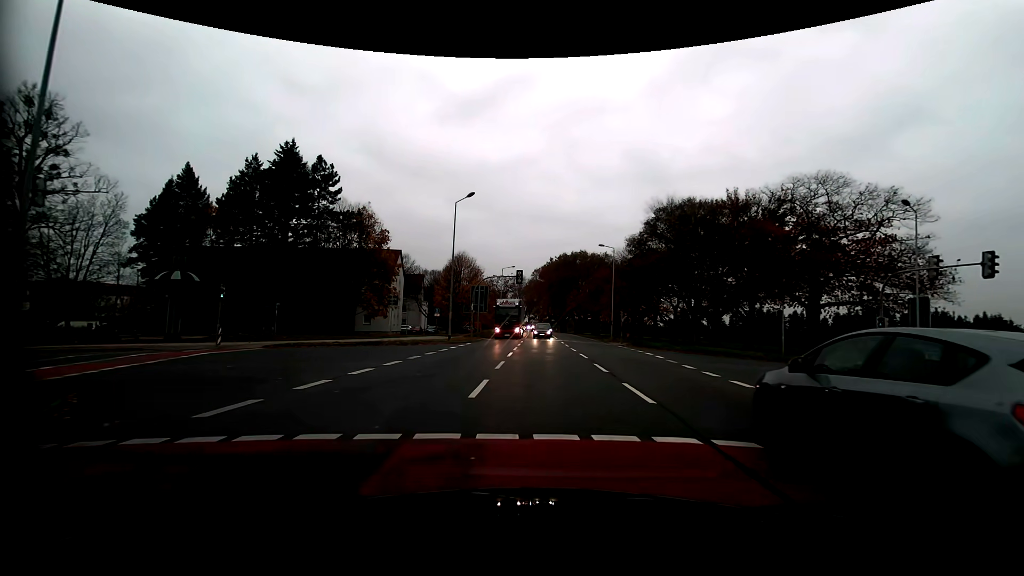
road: primary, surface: asphalt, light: Day
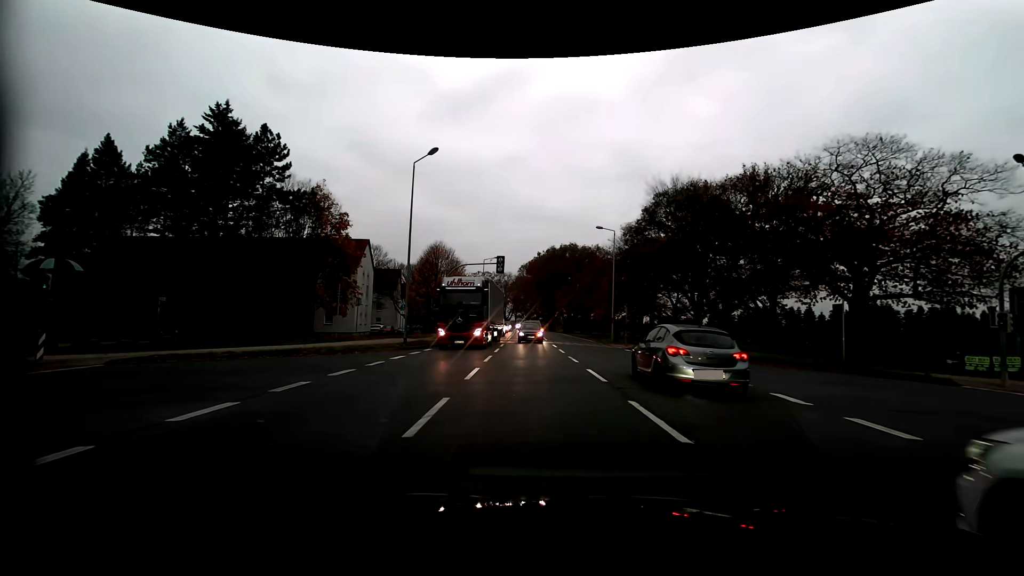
(+0.3, +9.2) m; +3°
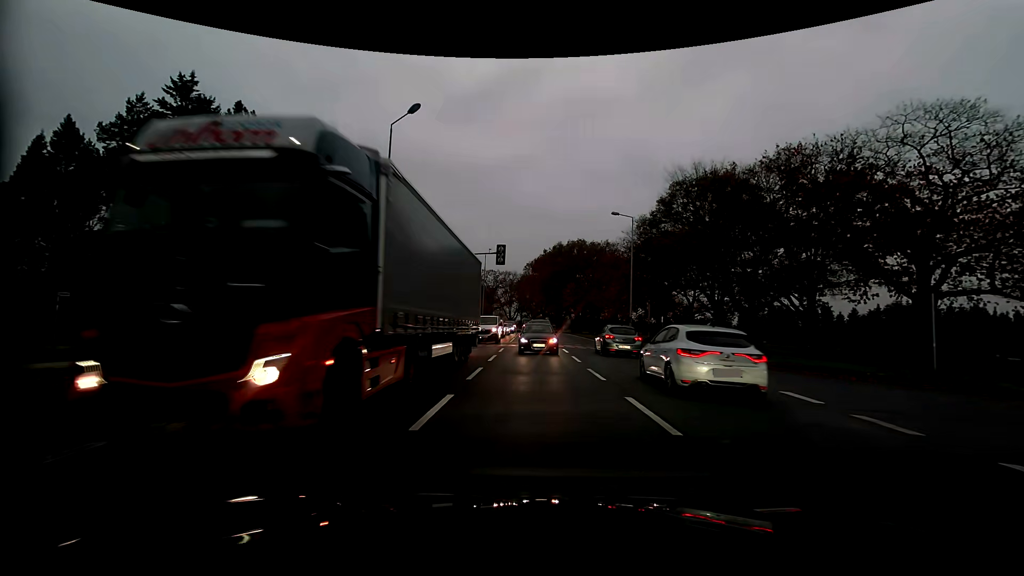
(-0.1, +5.5) m; -2°
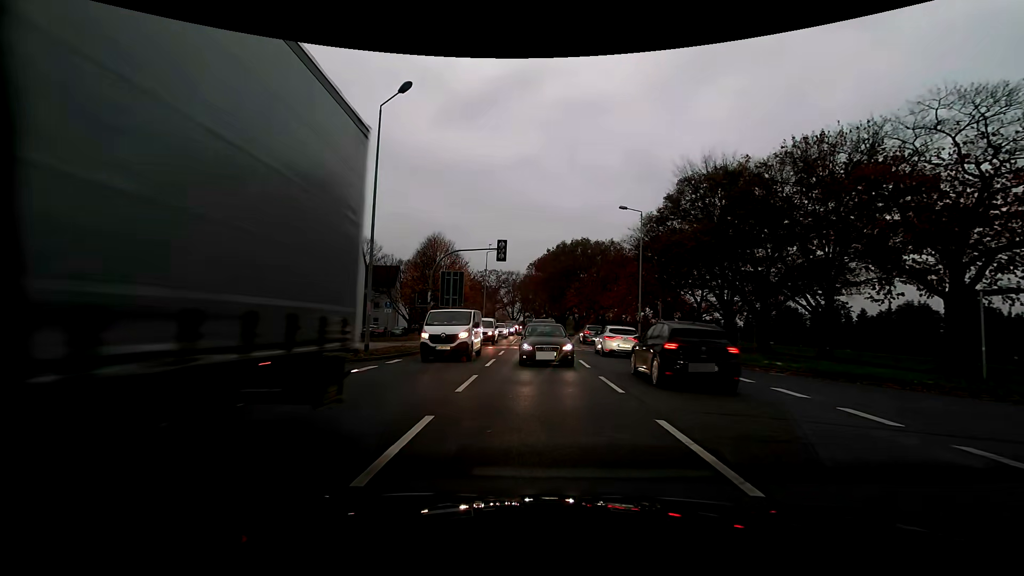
(0.0, +2.0) m; 0°
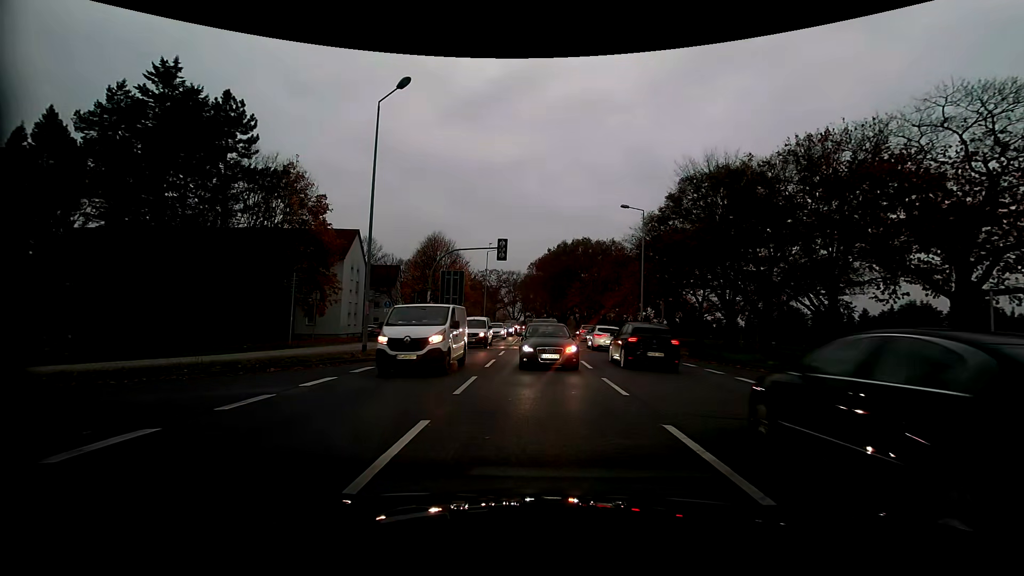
(0.0, +0.3) m; 0°
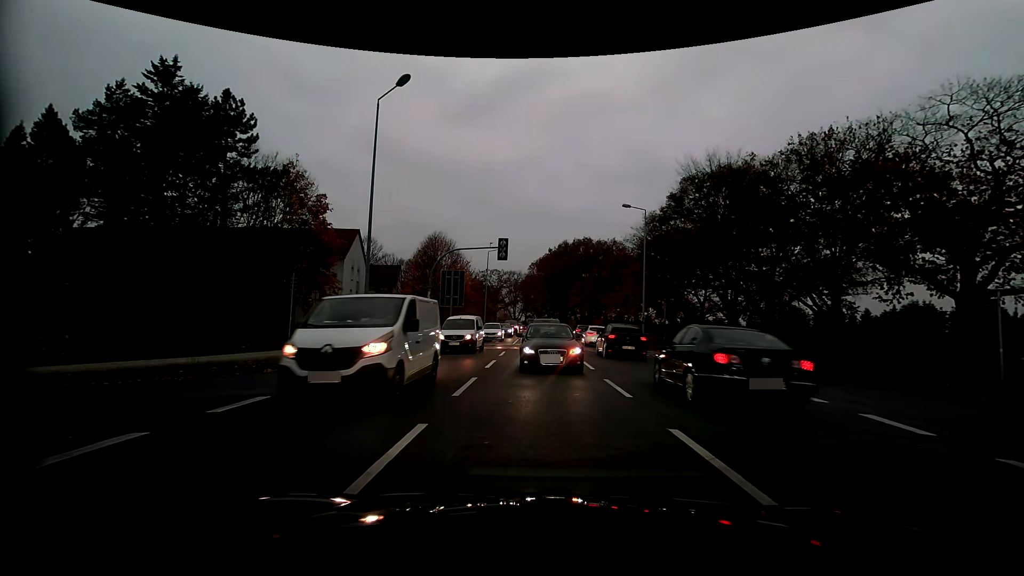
(0.0, +0.2) m; 0°
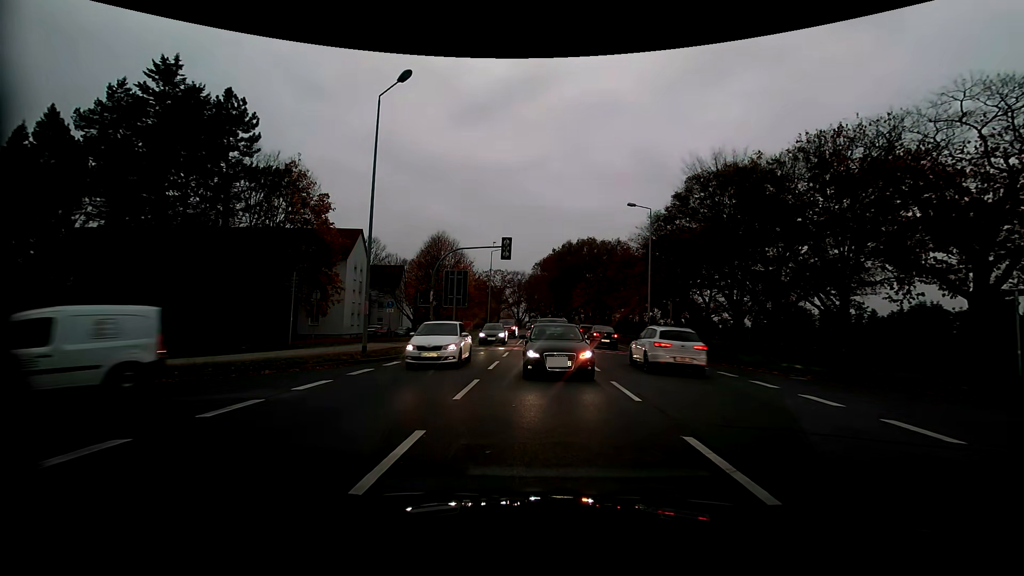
(0.0, +0.4) m; 0°
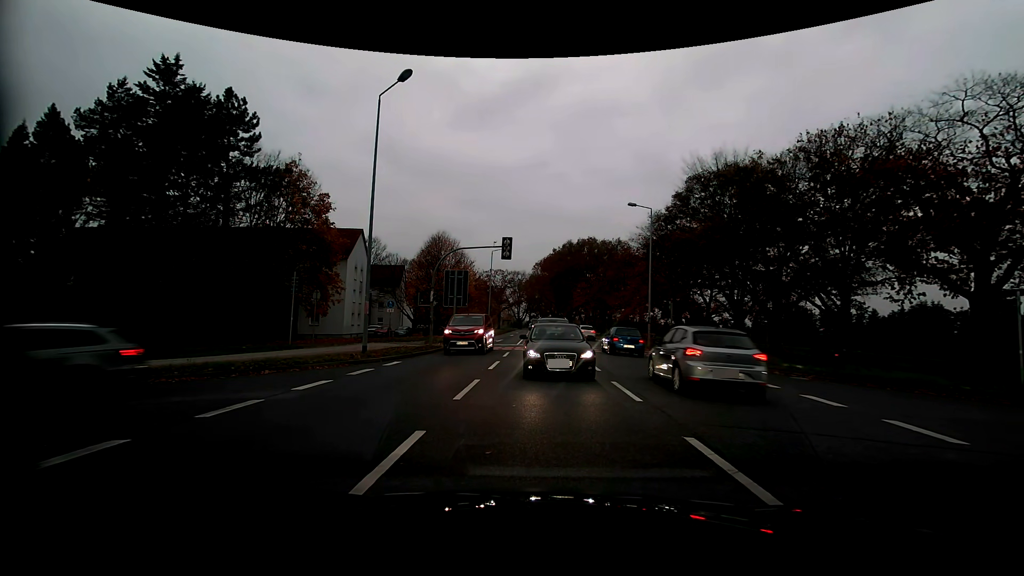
(0.0, +0.1) m; 0°
(-5, +8) (-15, +8) (-25, +6) (-34, +2) (-43, -2) (-52, -6) (-62, -9) (-71, -13) (-80, -17) (-90, -20) m
